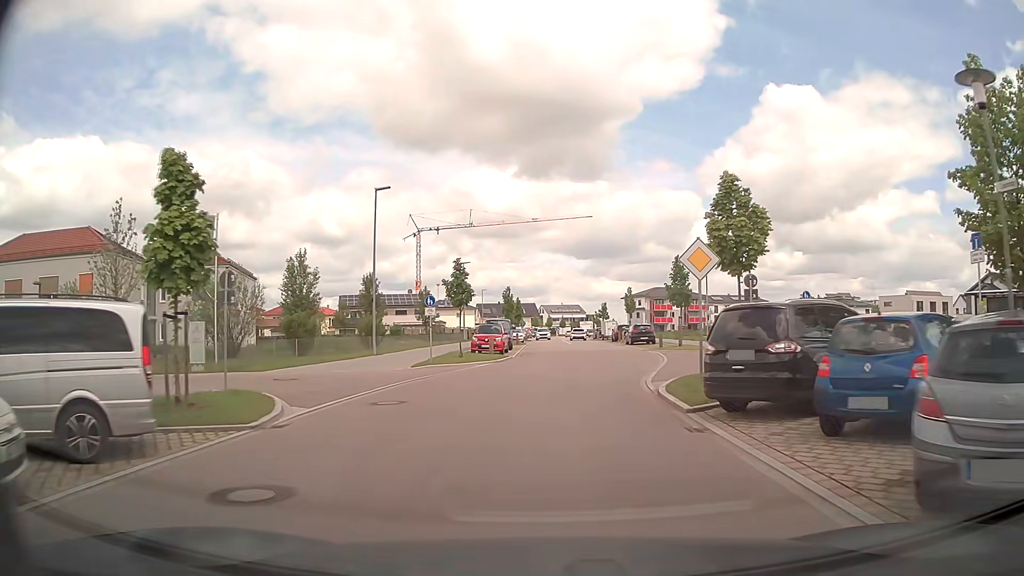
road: tertiary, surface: asphalt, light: Day
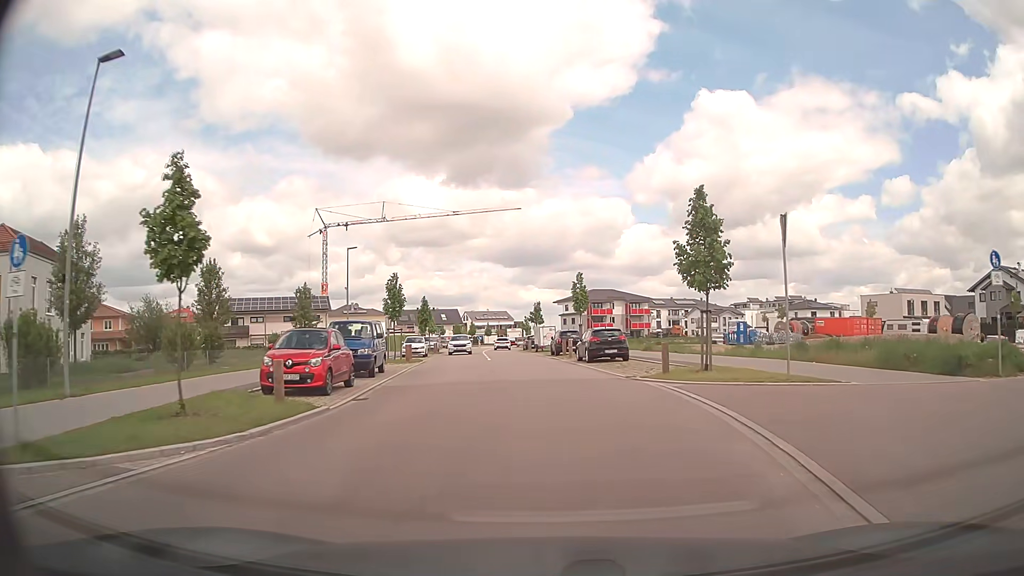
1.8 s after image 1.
(+1.1, +19.1) m; +6°
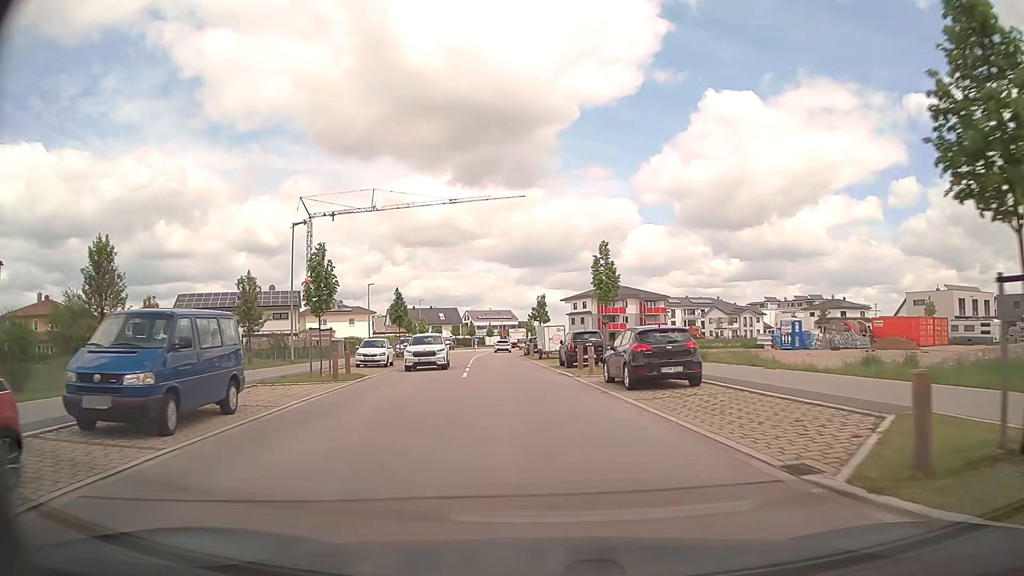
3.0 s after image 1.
(0.0, +12.9) m; 0°
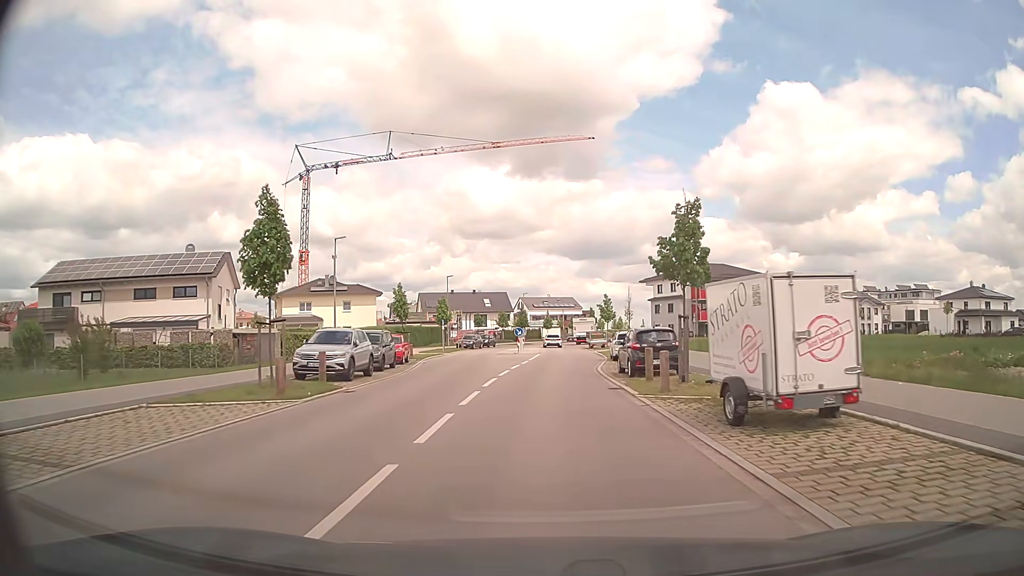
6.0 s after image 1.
(-2.1, +32.4) m; -5°
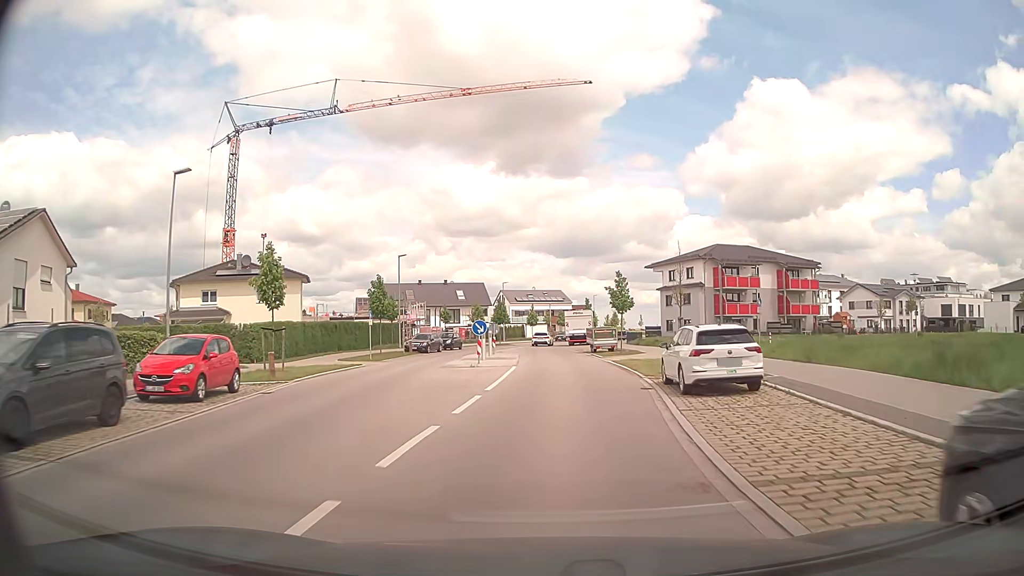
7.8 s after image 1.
(+0.1, +19.9) m; +1°
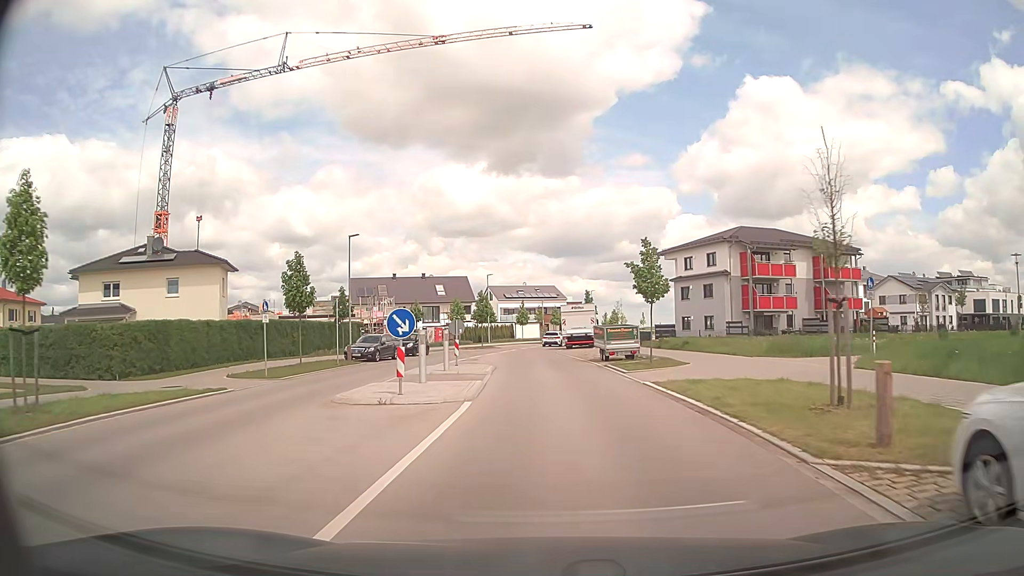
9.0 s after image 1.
(+0.1, +13.4) m; +1°
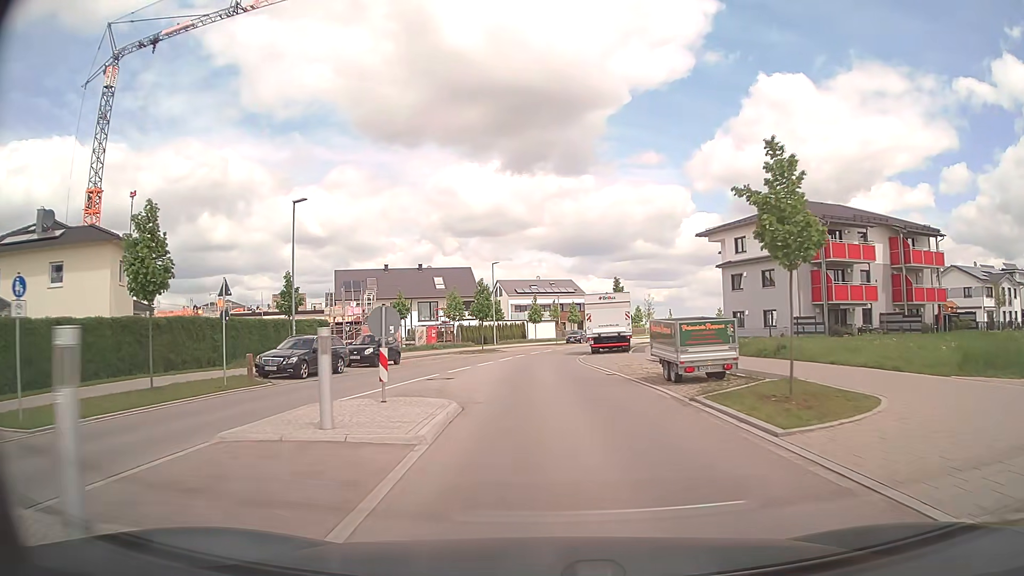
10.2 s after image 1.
(-0.1, +13.5) m; -1°
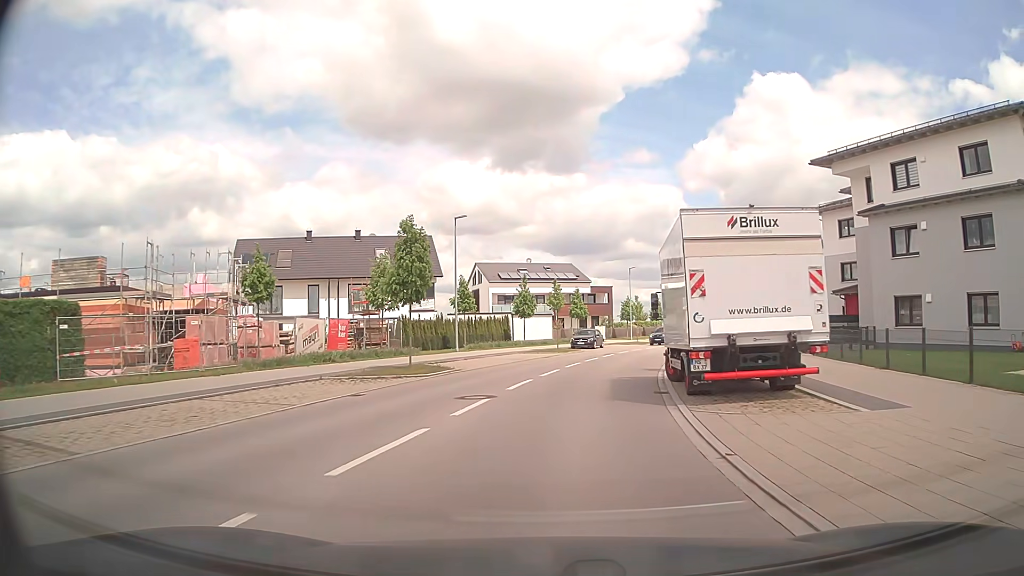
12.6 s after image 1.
(-0.4, +26.5) m; +1°
(0, +10) (+1, +20) (+3, +30) (+6, +39) (+9, +49) (+12, +58) (+17, +67) (+22, +76) (+28, +83) (+37, +89) m
